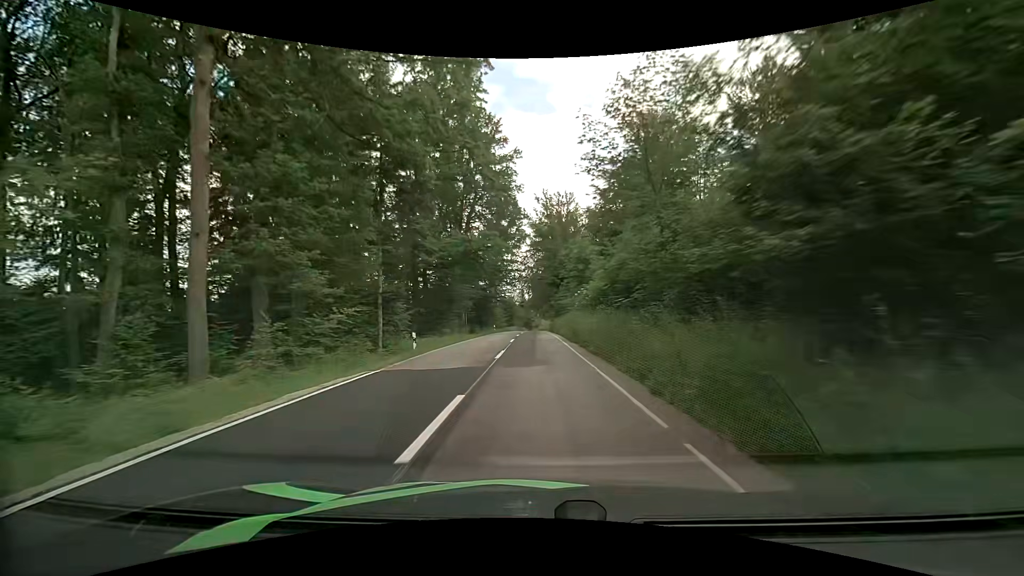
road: tertiary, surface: asphalt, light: Day
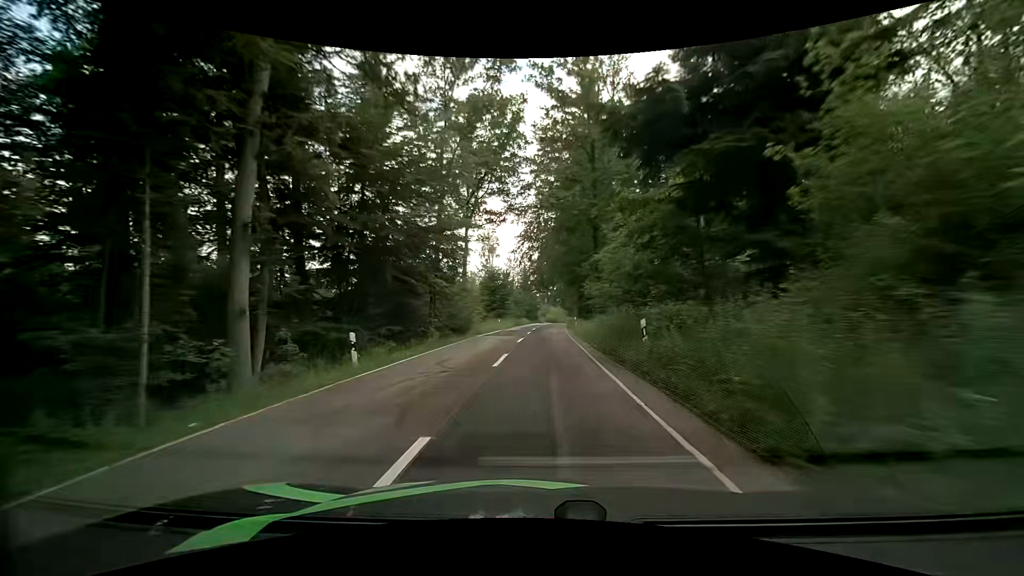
(-0.6, +47.6) m; 0°
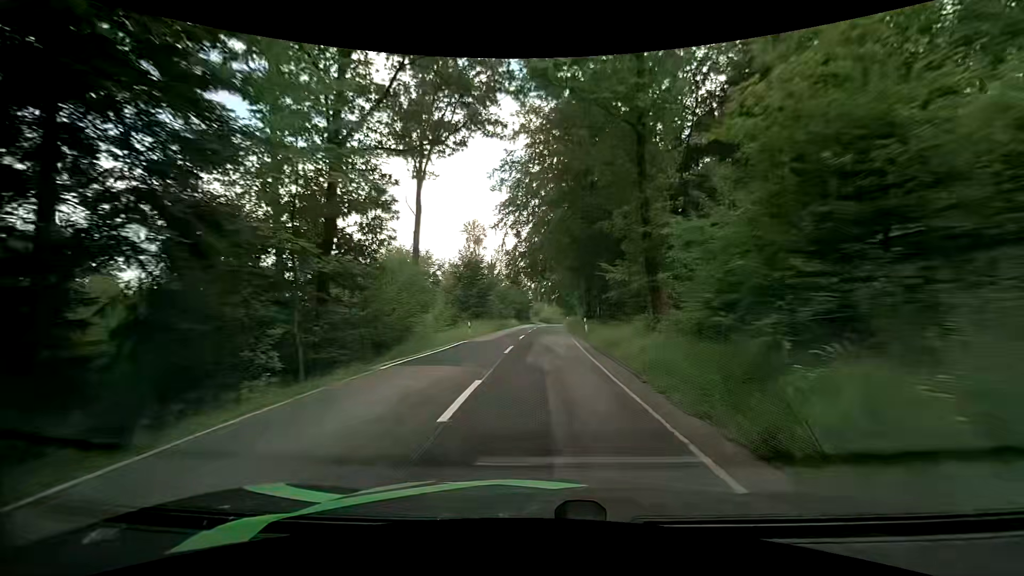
(-0.1, +17.2) m; +1°
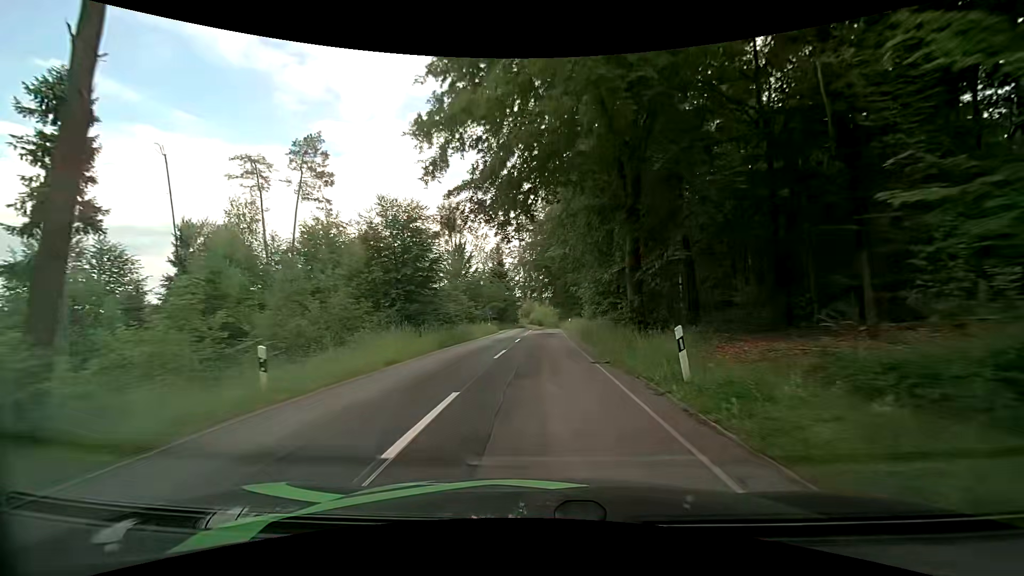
(0.0, +23.7) m; +1°
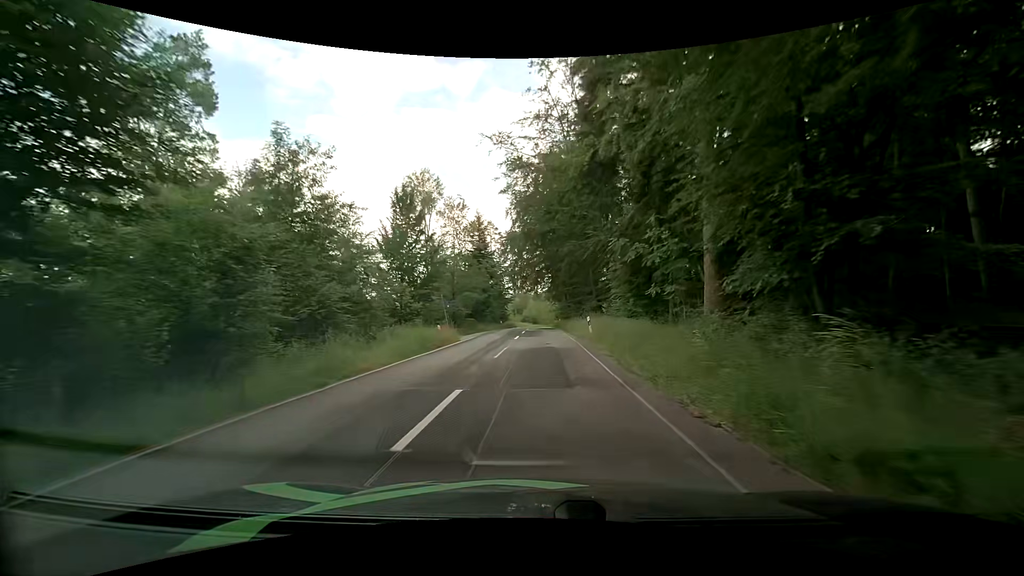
(-0.1, +21.9) m; +1°
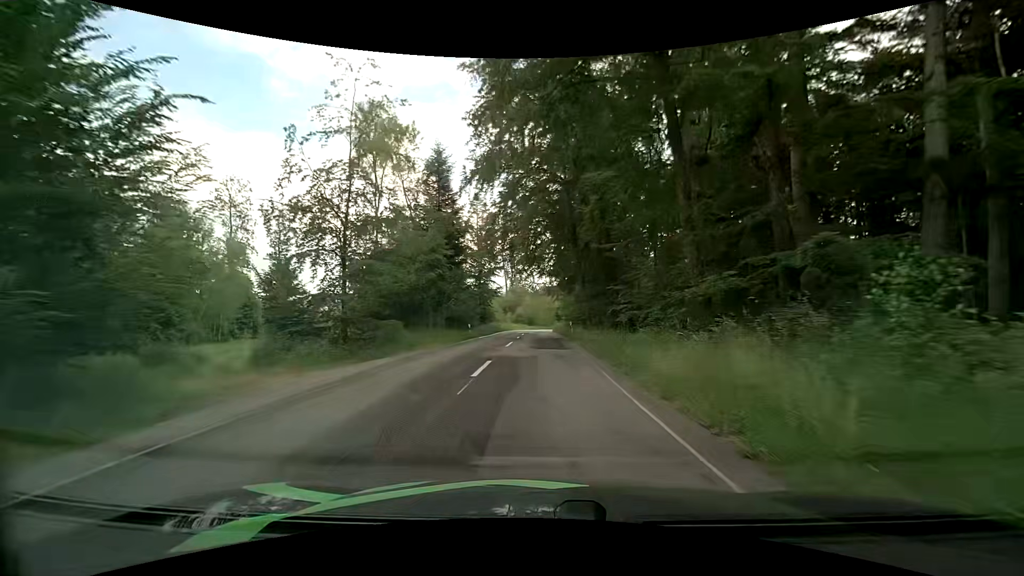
(-0.2, +27.0) m; 0°
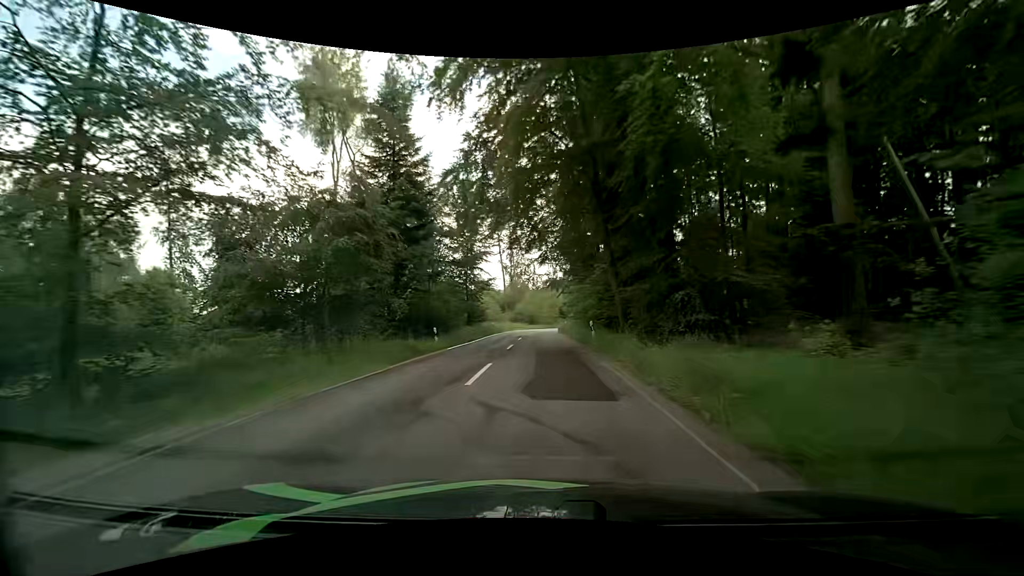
(-0.1, +13.1) m; -1°
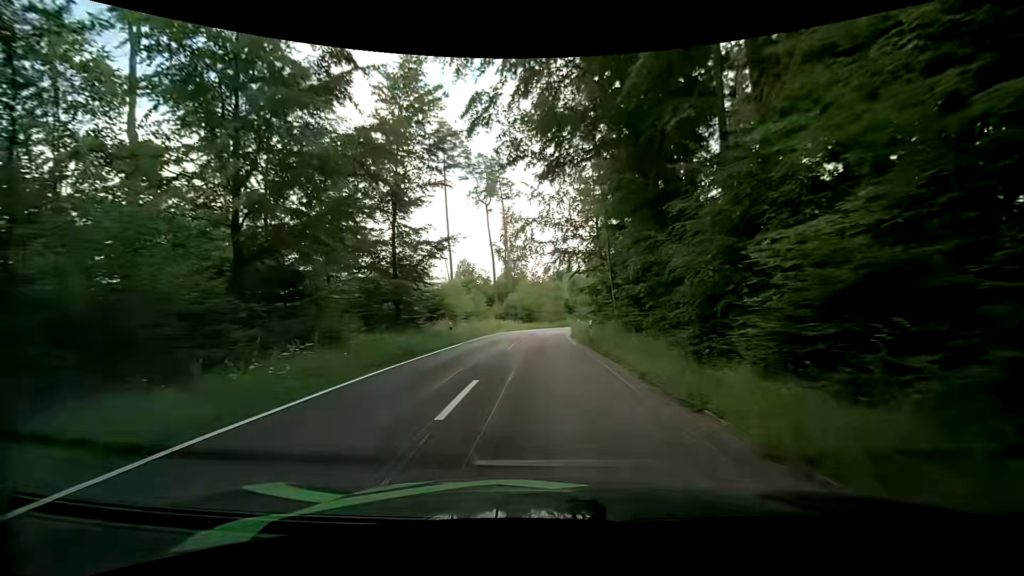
(-0.1, +25.4) m; 0°
(0, +10) (0, +20) (0, +30) (0, +40) (+2, +50) (+4, +60) (+7, +69) (+11, +78) (+15, +87) (+20, +96) m
